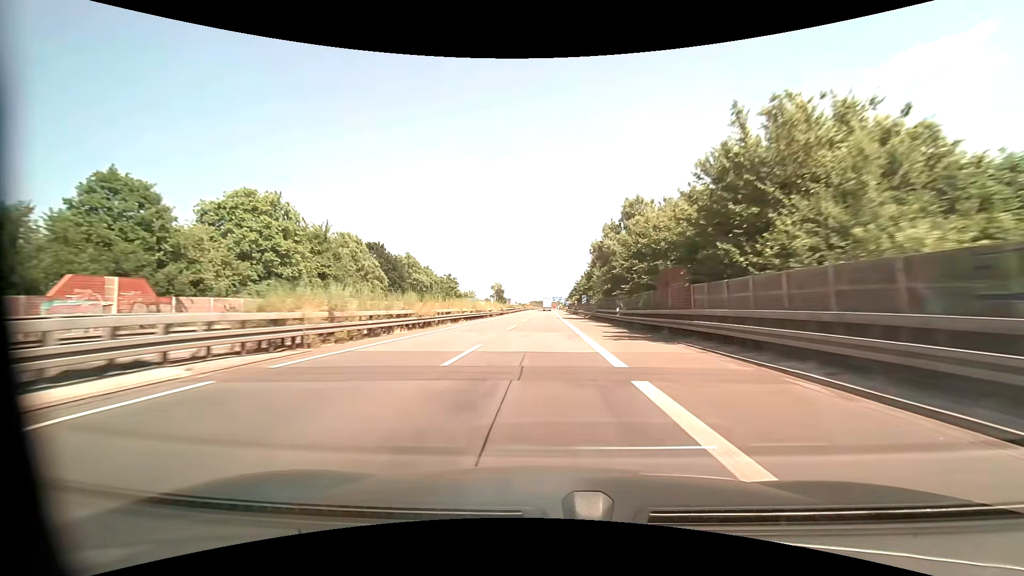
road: motorway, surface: asphalt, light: Day
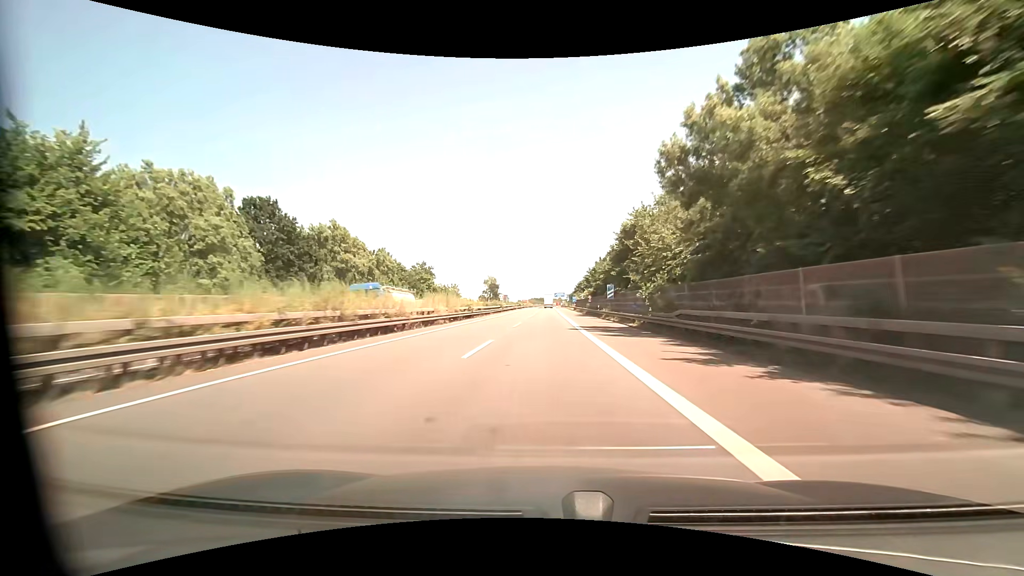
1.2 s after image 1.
(0.0, +34.9) m; 0°
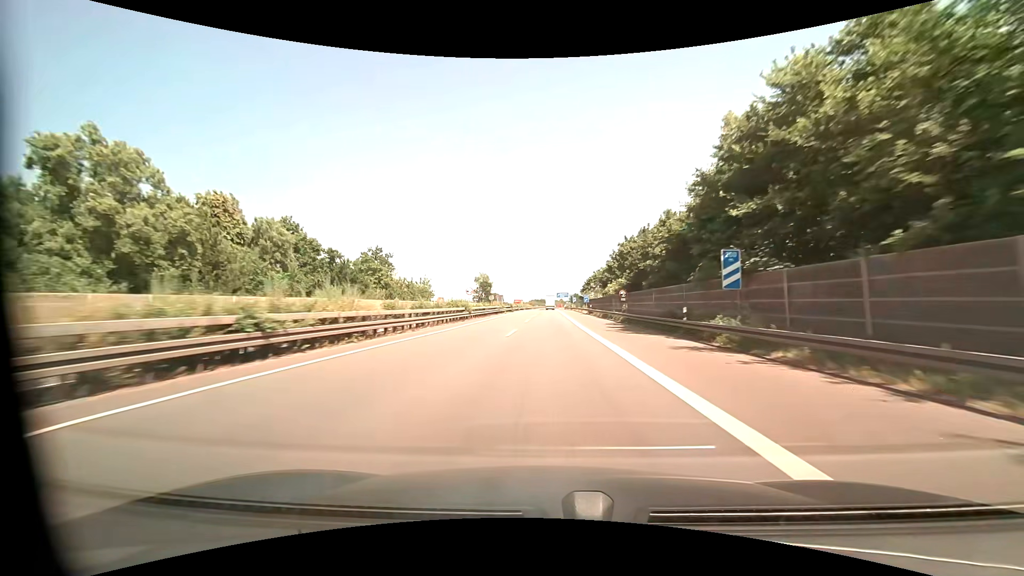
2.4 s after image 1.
(0.0, +34.5) m; 0°
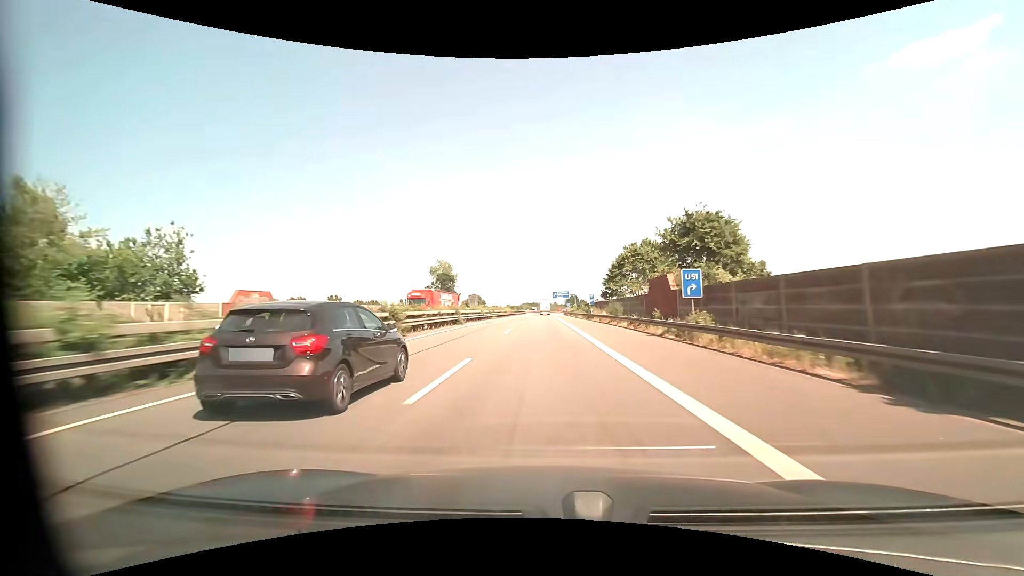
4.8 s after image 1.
(+0.2, +68.7) m; +1°
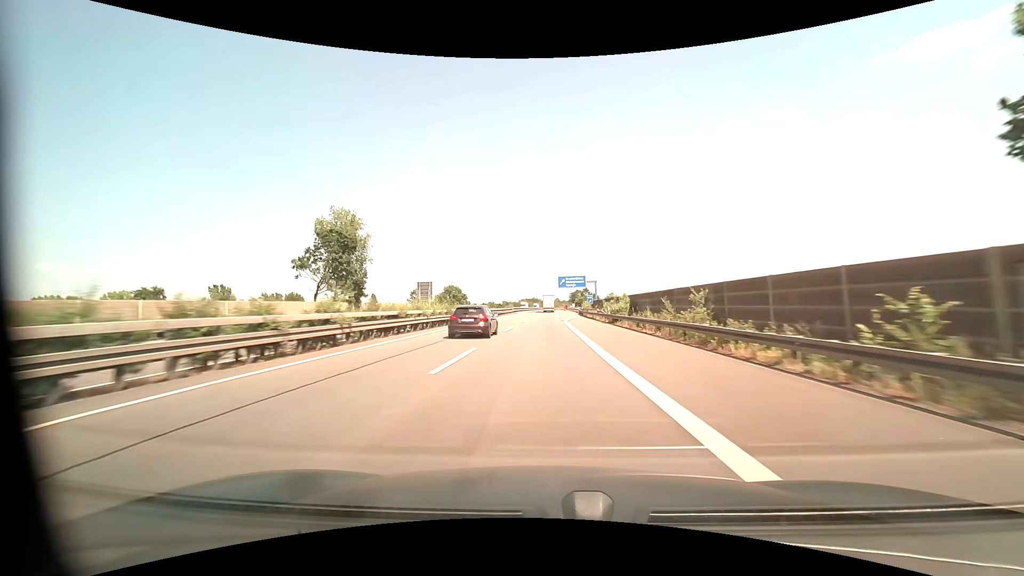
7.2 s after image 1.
(0.0, +68.7) m; 0°
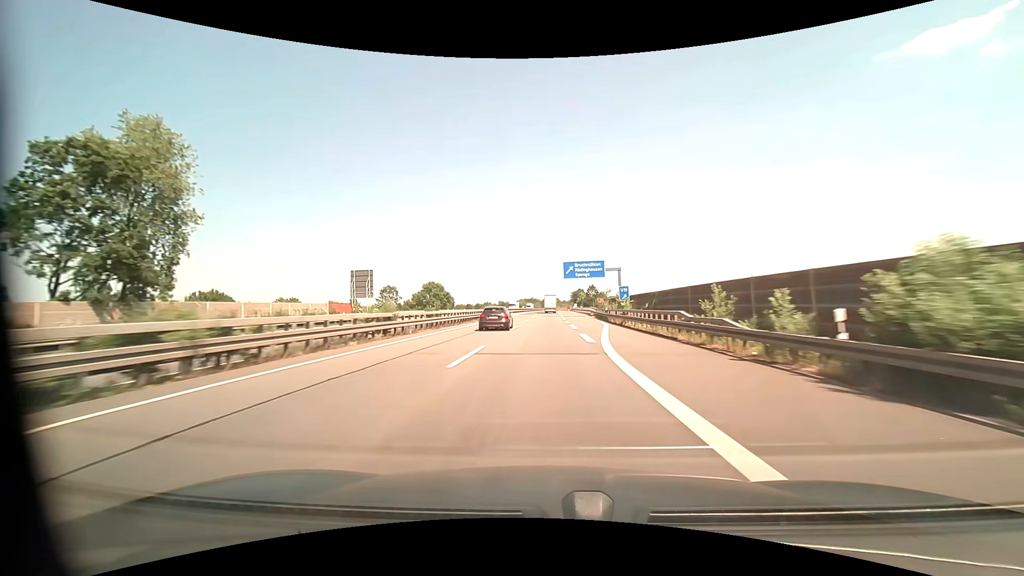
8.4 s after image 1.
(0.0, +34.4) m; 0°
(0, +10) (0, +20) (0, +30) (0, +40) (0, +50) (0, +60) (0, +70) (+1, +80) (+1, +90) (+1, +100) m
